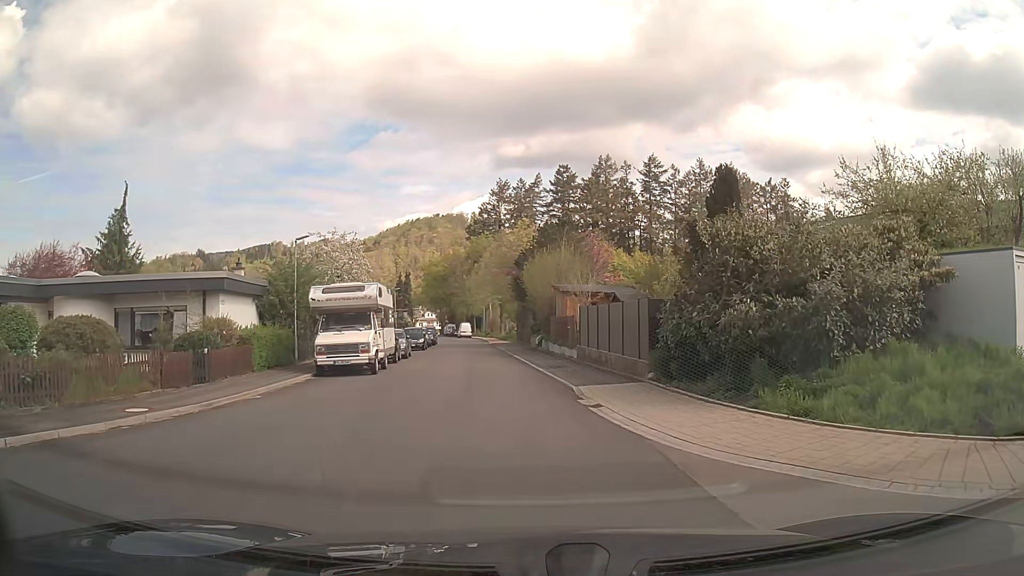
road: tertiary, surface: asphalt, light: Day
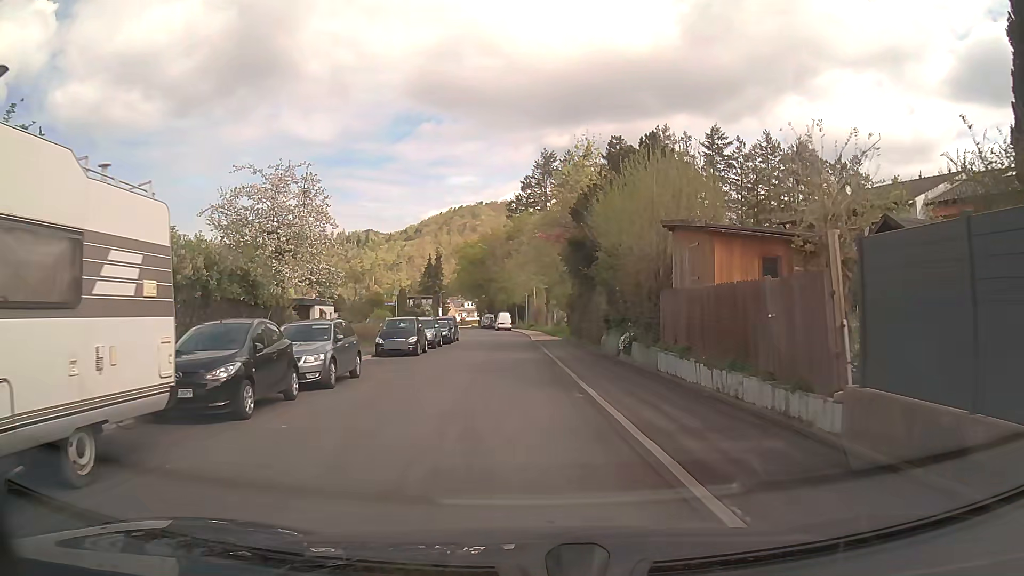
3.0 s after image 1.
(-0.7, +19.1) m; -4°
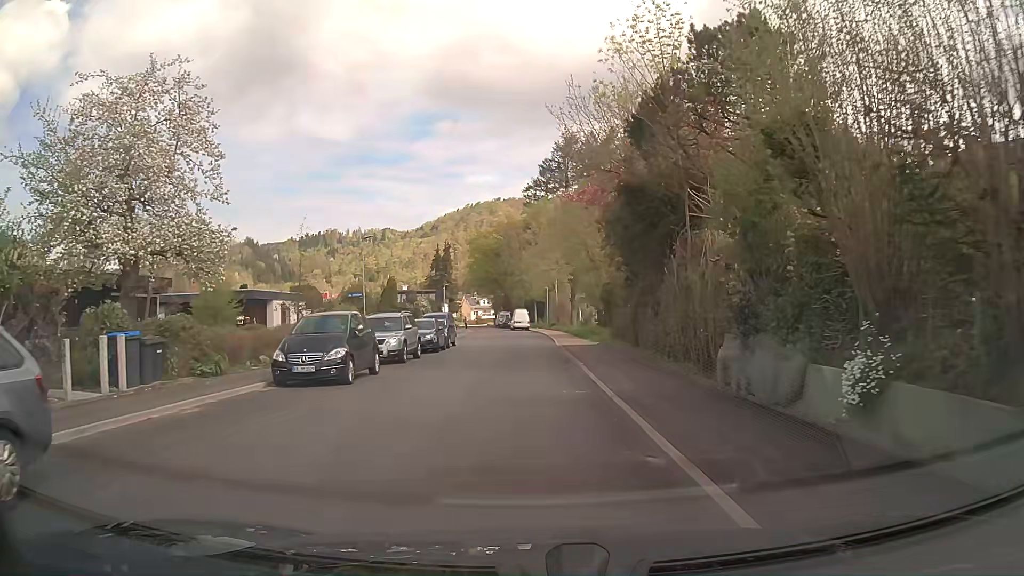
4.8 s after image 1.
(-0.2, +12.9) m; -2°
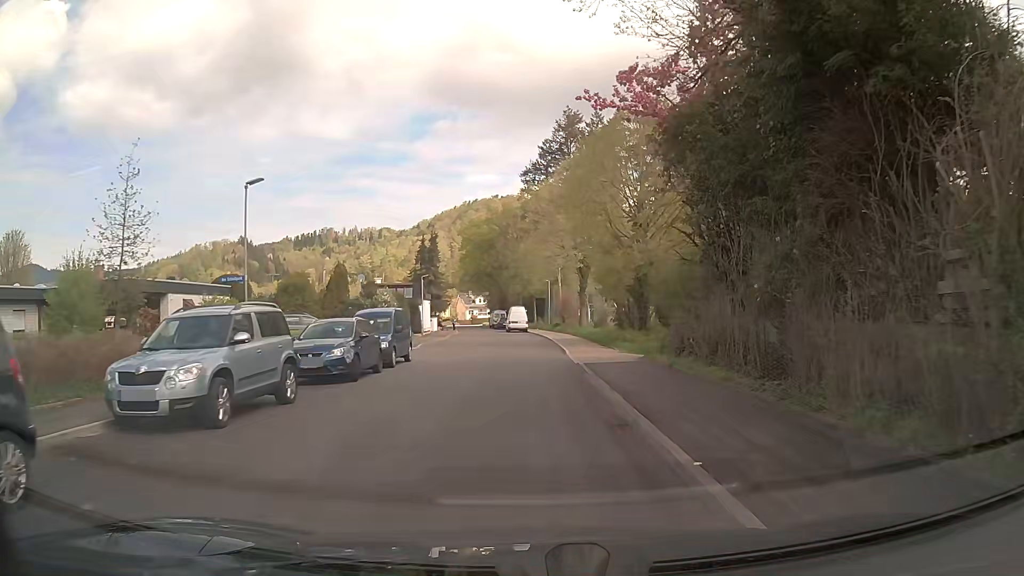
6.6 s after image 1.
(+0.1, +13.1) m; +1°
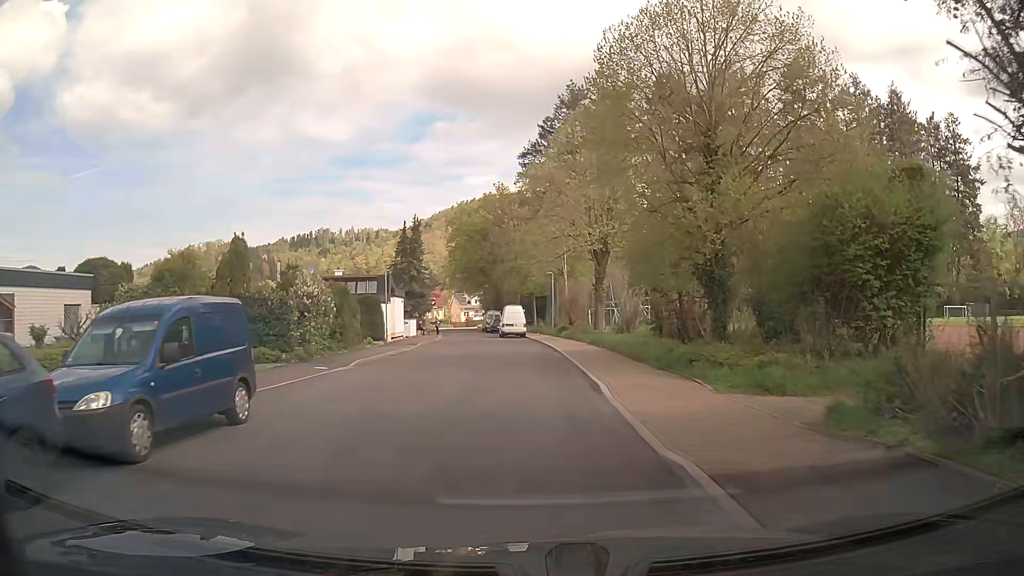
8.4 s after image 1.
(-0.1, +13.2) m; 0°
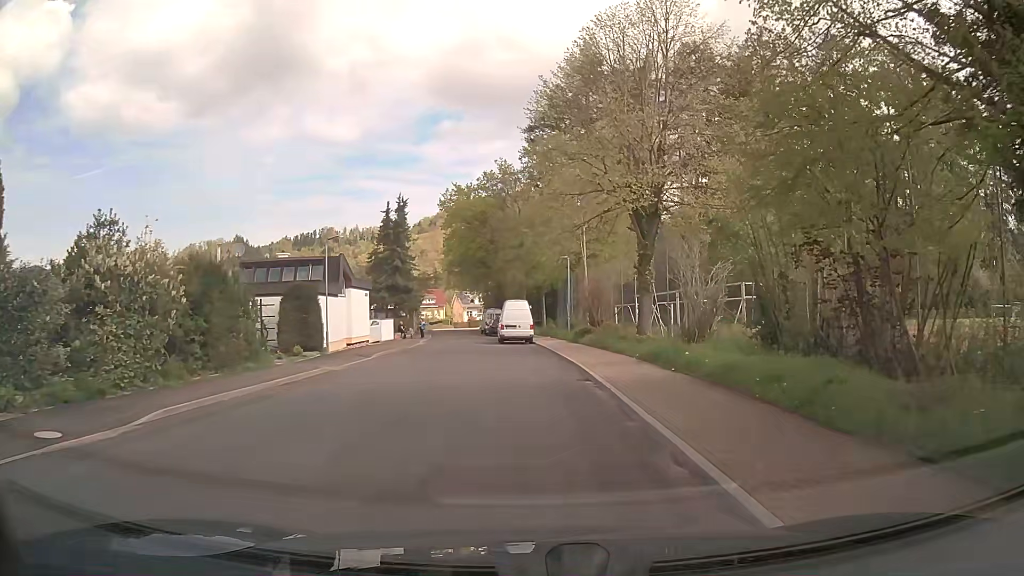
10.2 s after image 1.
(-0.1, +13.2) m; -1°
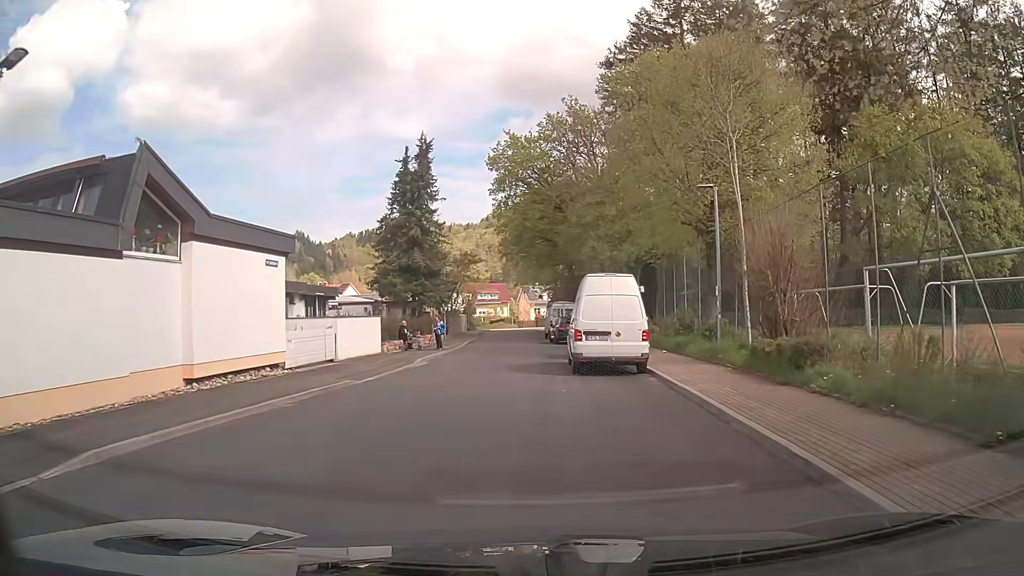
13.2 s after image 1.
(-0.7, +21.4) m; -6°
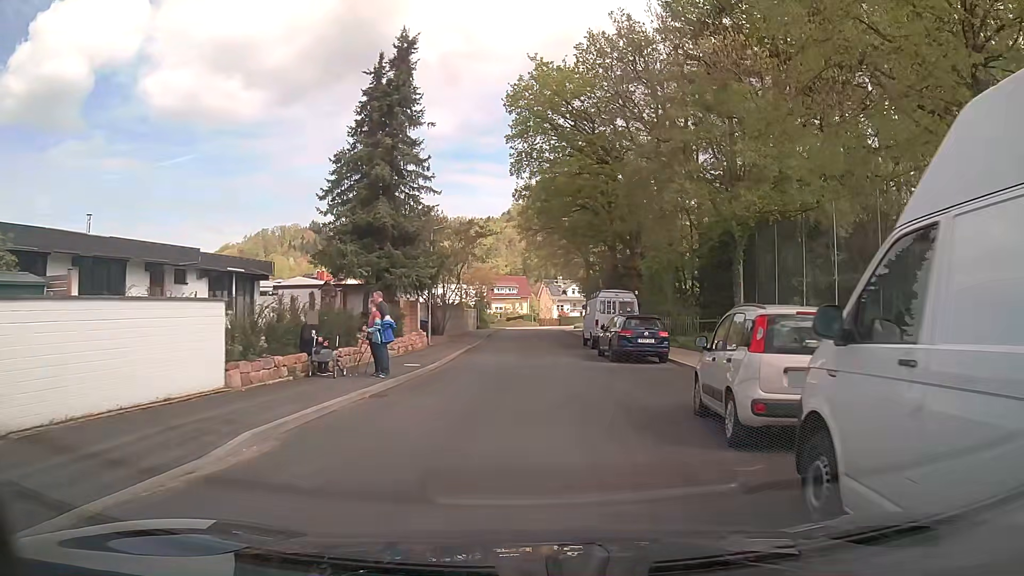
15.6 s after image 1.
(-0.5, +16.2) m; -2°
(0, +10) (0, +20) (+1, +30) (+1, +40) (+1, +50) (+2, +60) (+2, +70) (+3, +80) (+7, +89) (+14, +96) m
